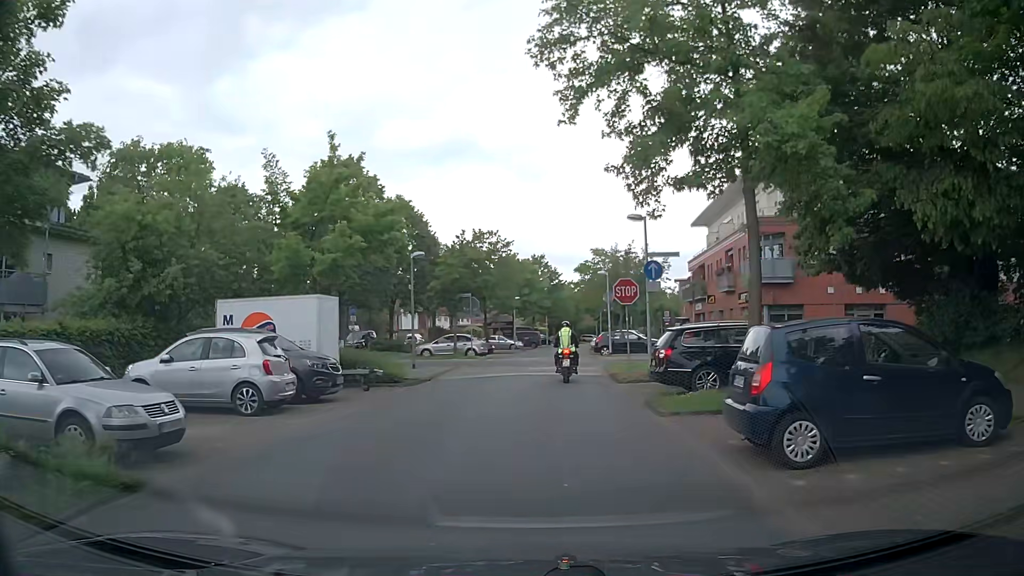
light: Day
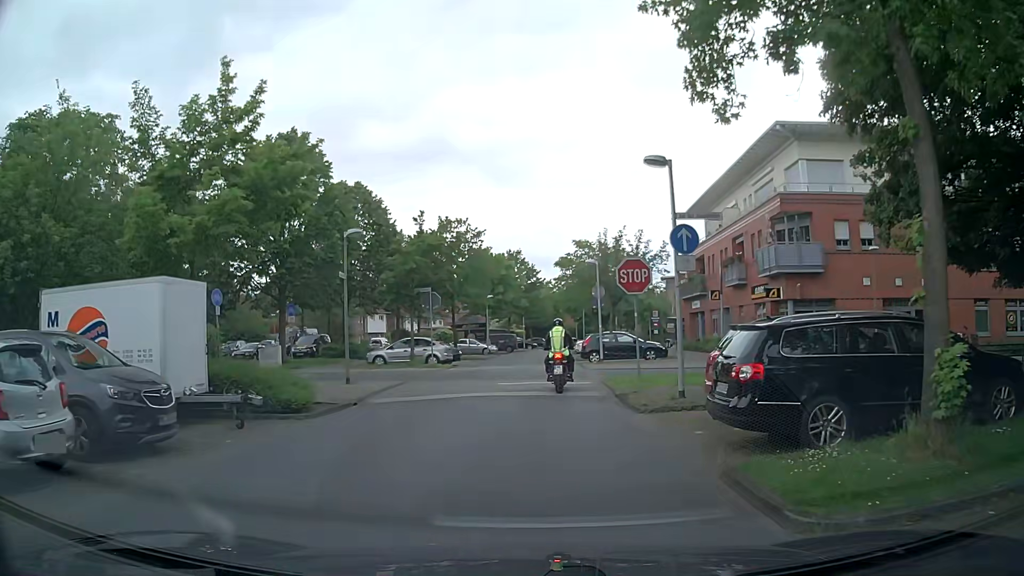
(+0.2, +6.7) m; +2°
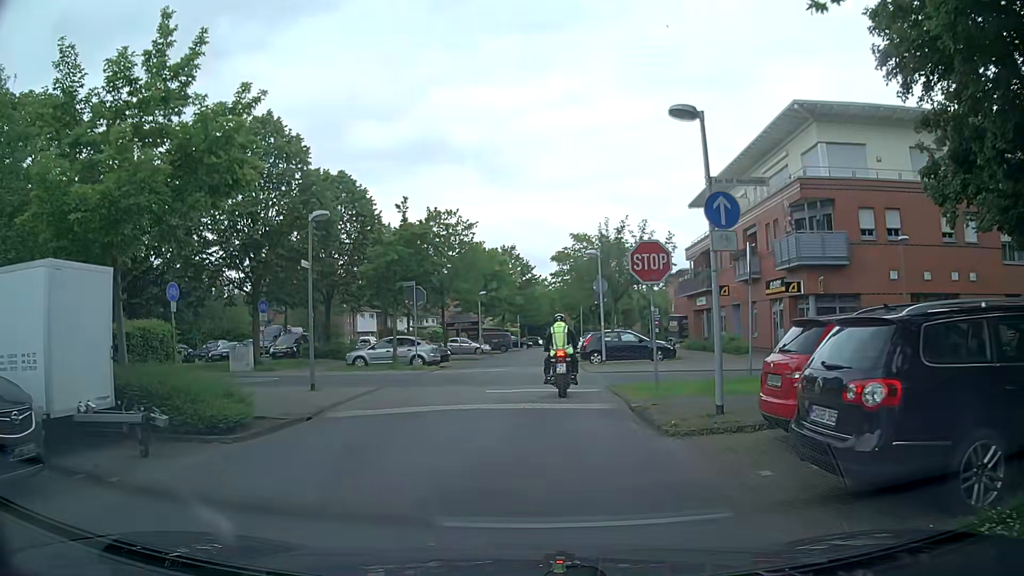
(0.0, +2.9) m; 0°
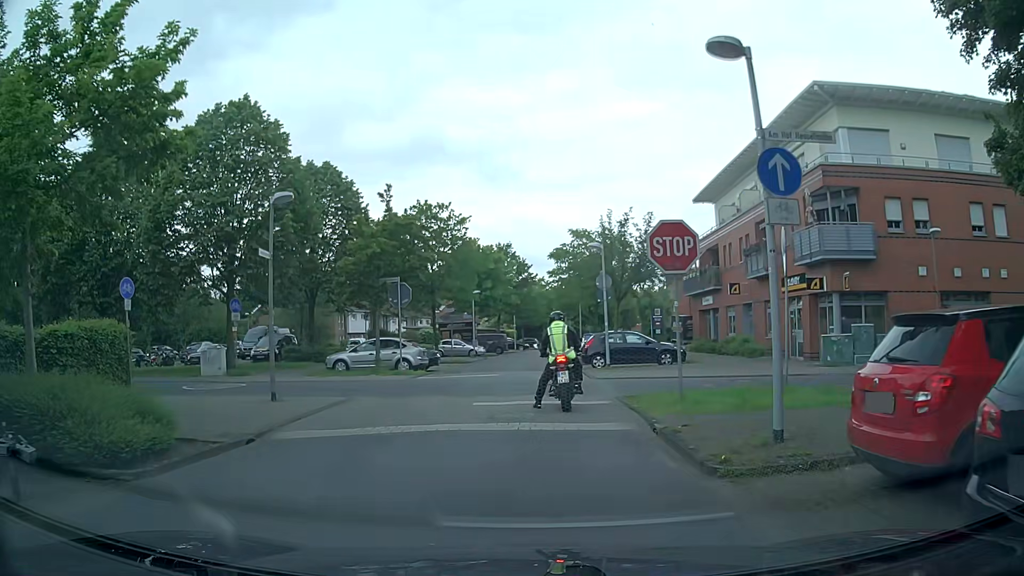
(0.0, +2.6) m; +1°
